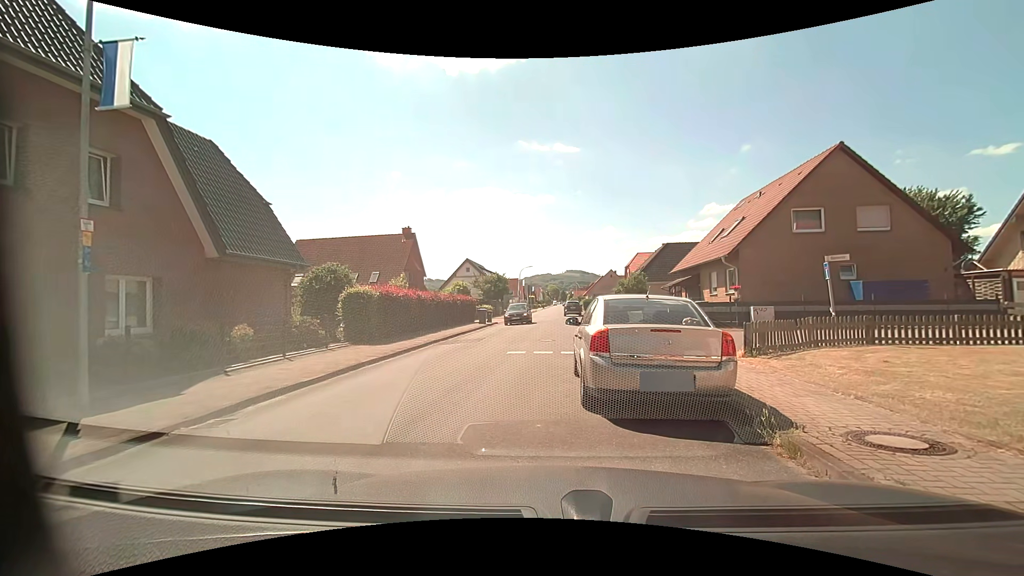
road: residential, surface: asphalt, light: Day
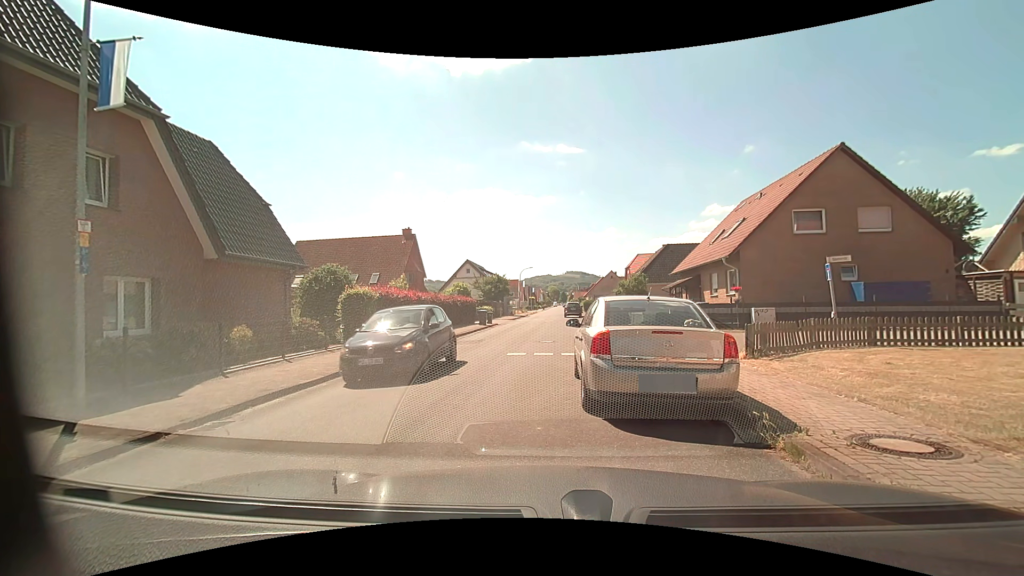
(0.0, +0.1) m; 0°
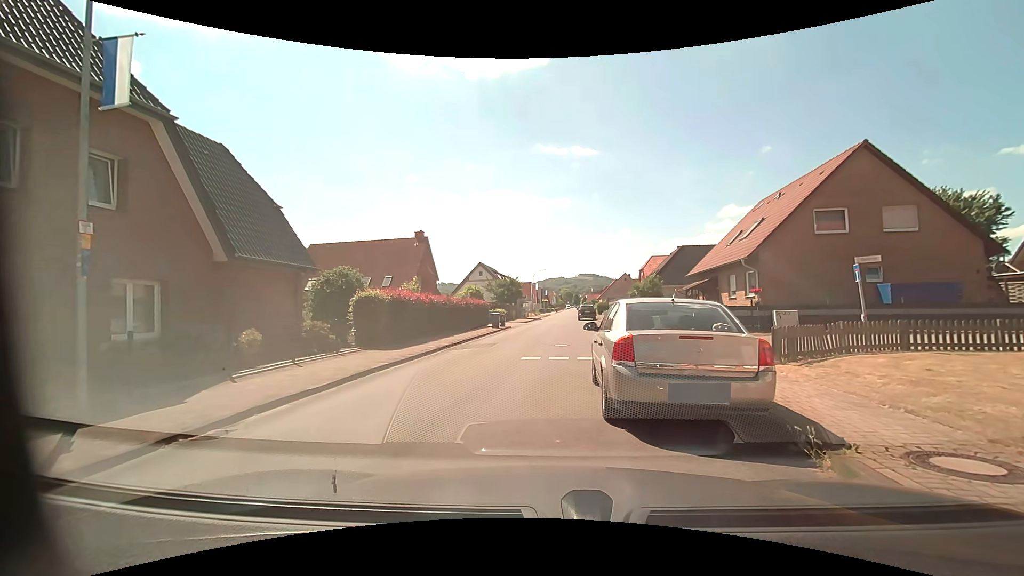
(0.0, +0.4) m; 0°
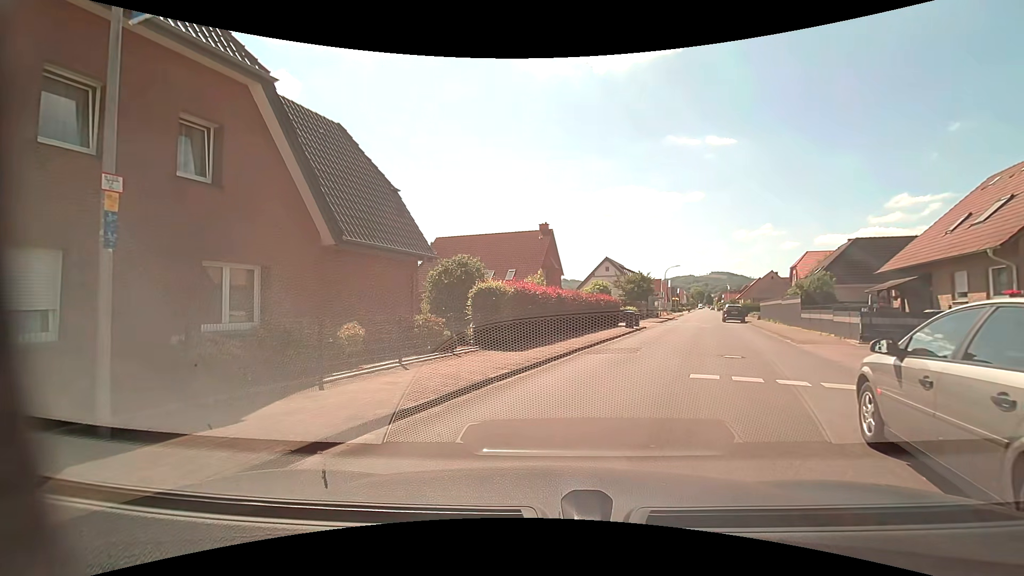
(-0.6, +3.2) m; -17°
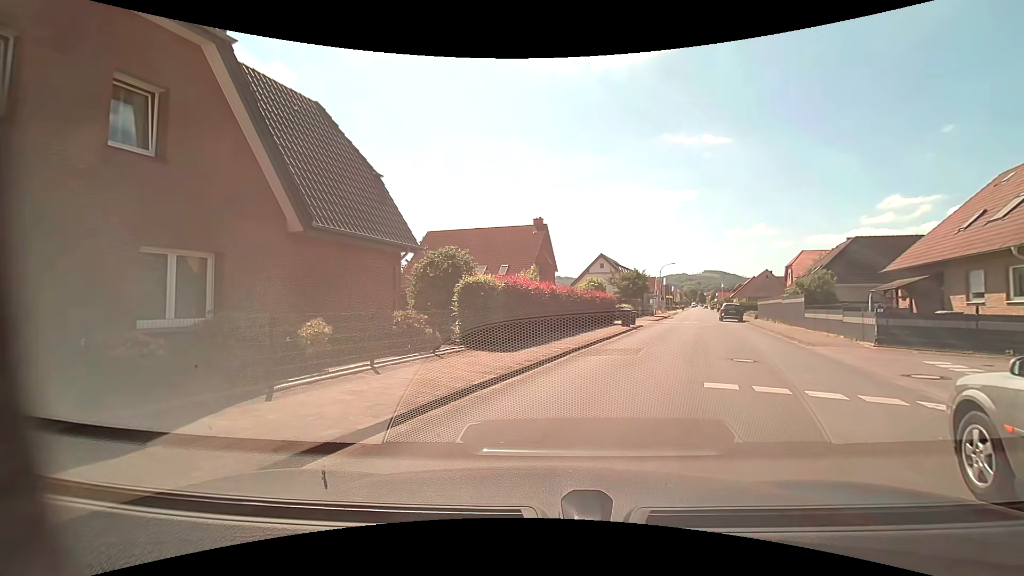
(0.0, +1.4) m; 0°
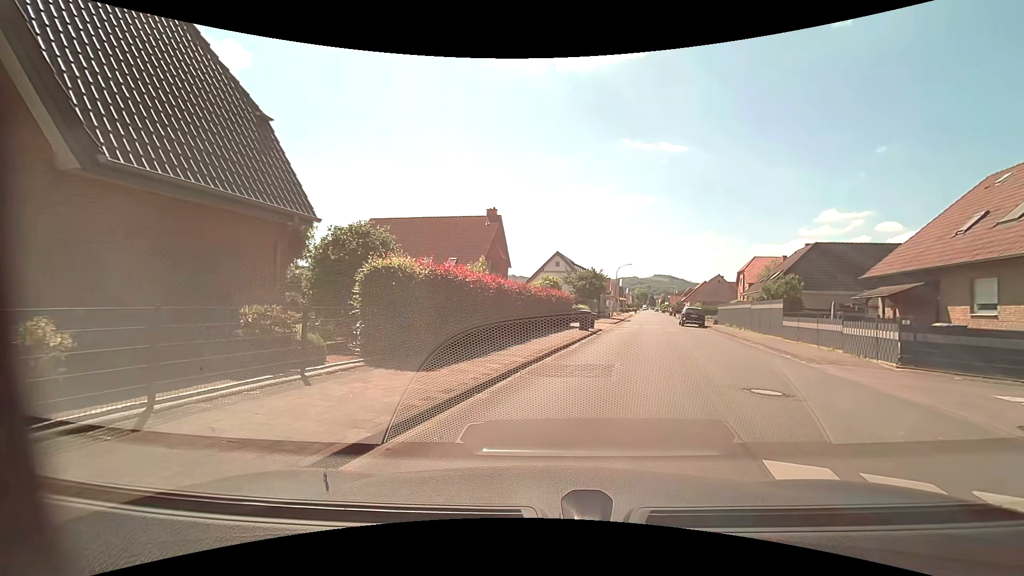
(+0.2, +4.3) m; +5°
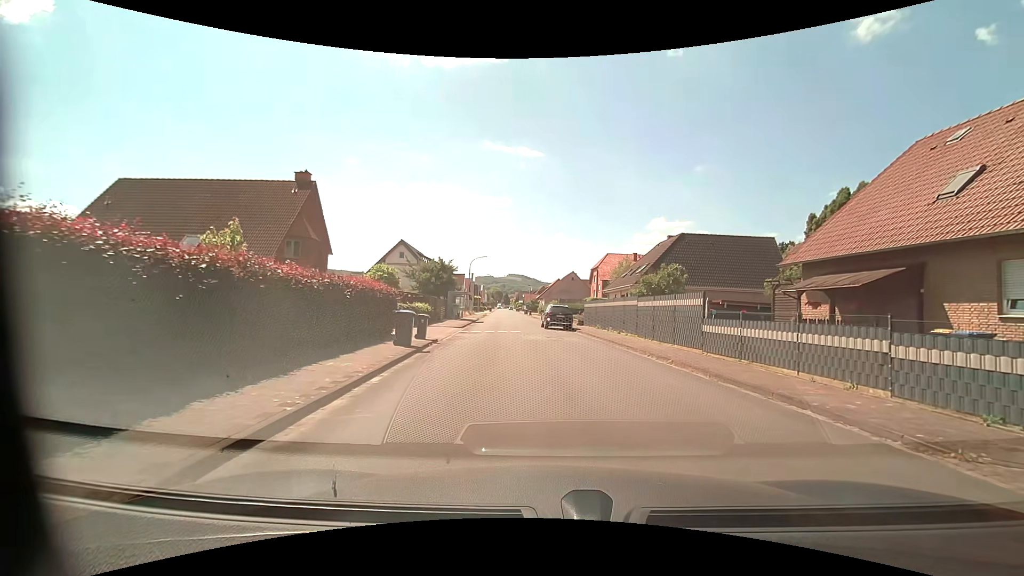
(+1.5, +10.9) m; +15°
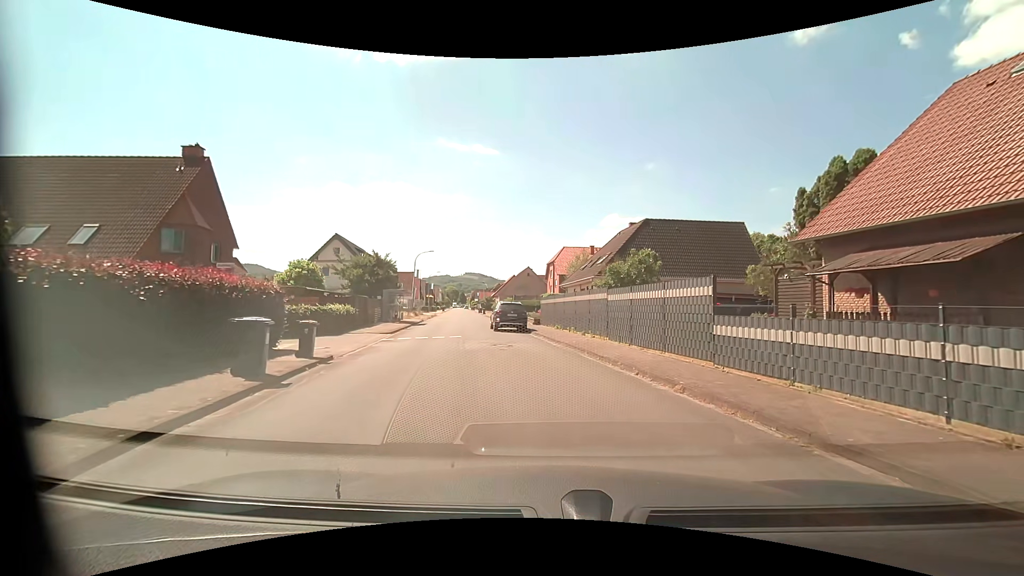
(+0.4, +5.6) m; +5°
(0, +10) (-2, +20) (-5, +29) (-6, +39) (-6, +49) (-8, +59) (-9, +69) (-11, +79) (-13, +89) (-14, +99) m
